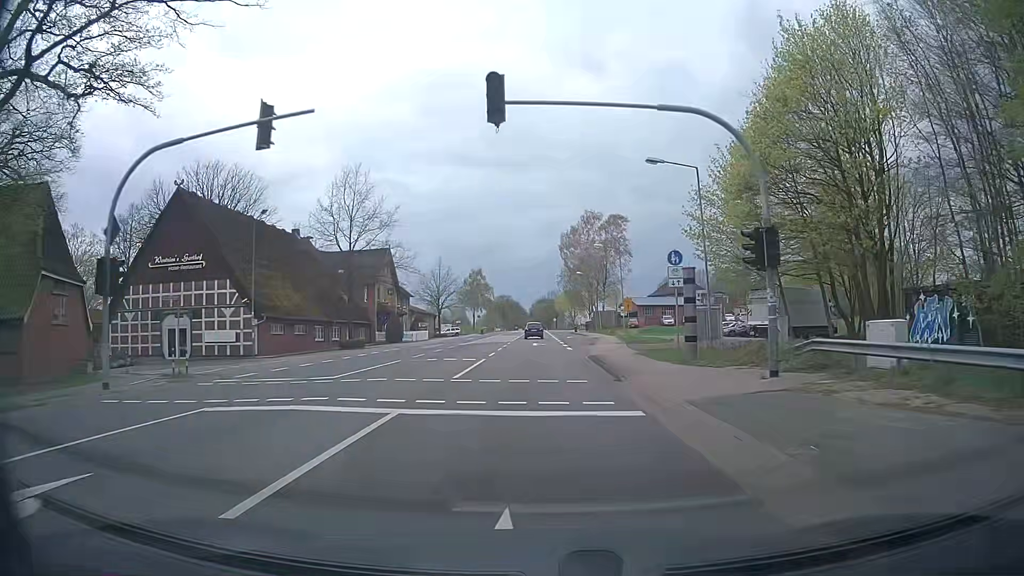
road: primary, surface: asphalt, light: Day
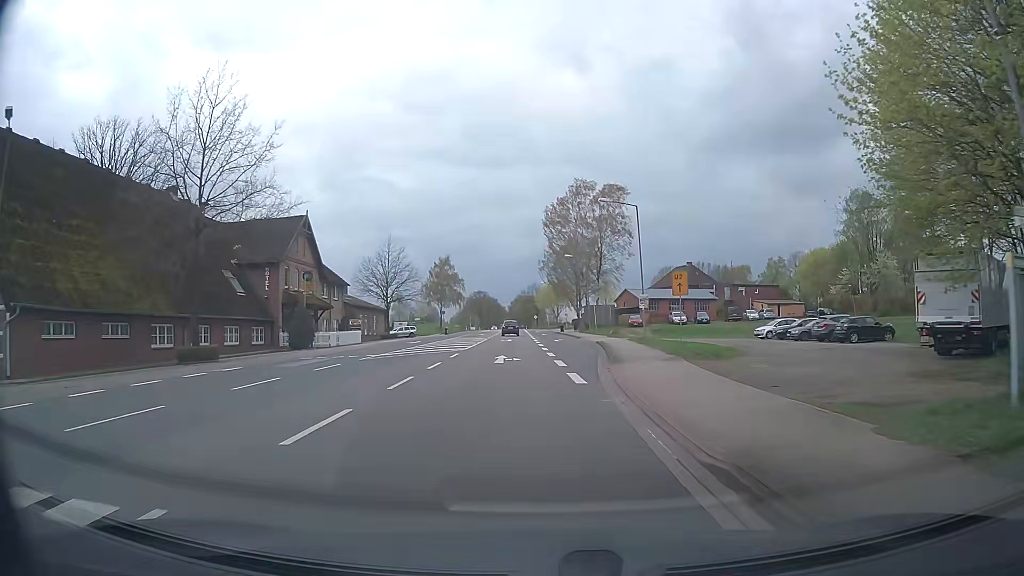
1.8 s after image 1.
(-0.1, +23.0) m; +1°
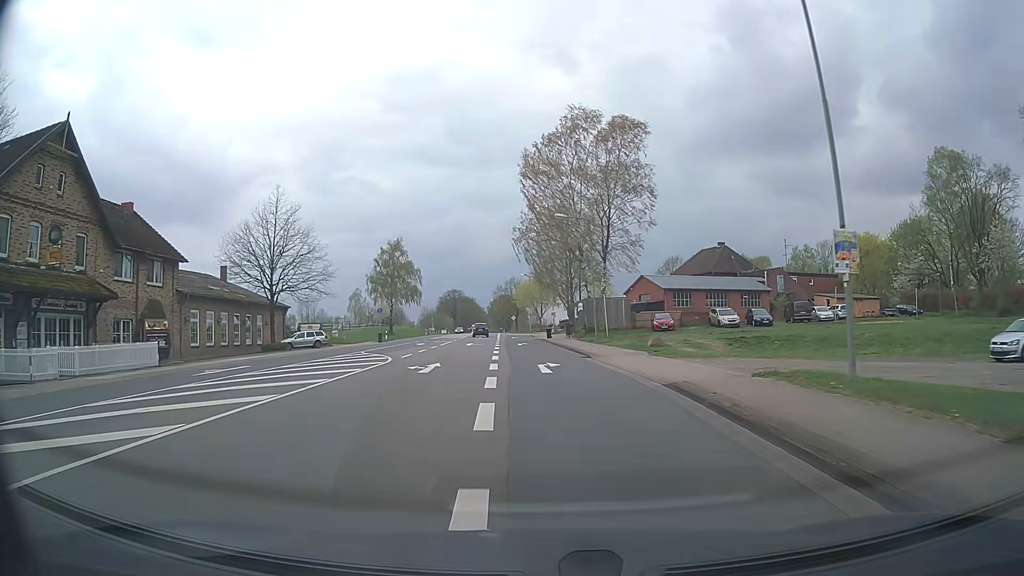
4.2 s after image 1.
(+0.5, +30.7) m; +2°
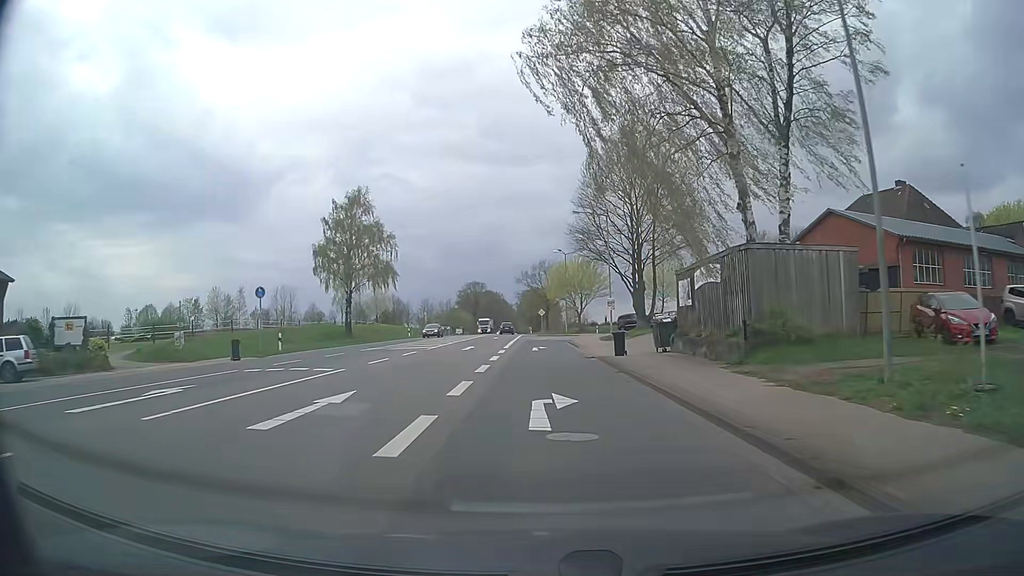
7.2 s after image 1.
(-0.9, +38.4) m; -3°
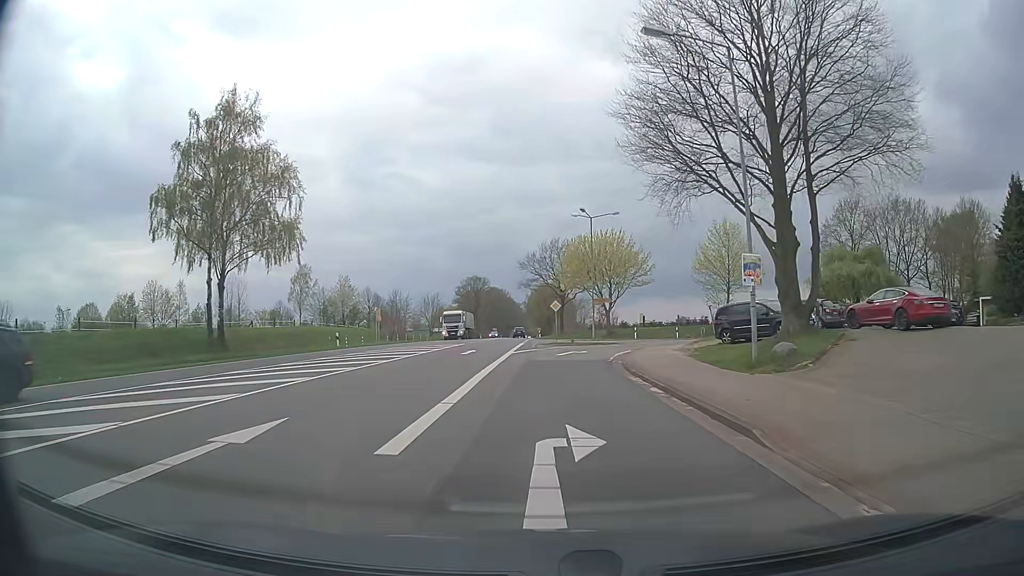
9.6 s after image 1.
(-0.3, +30.2) m; -1°
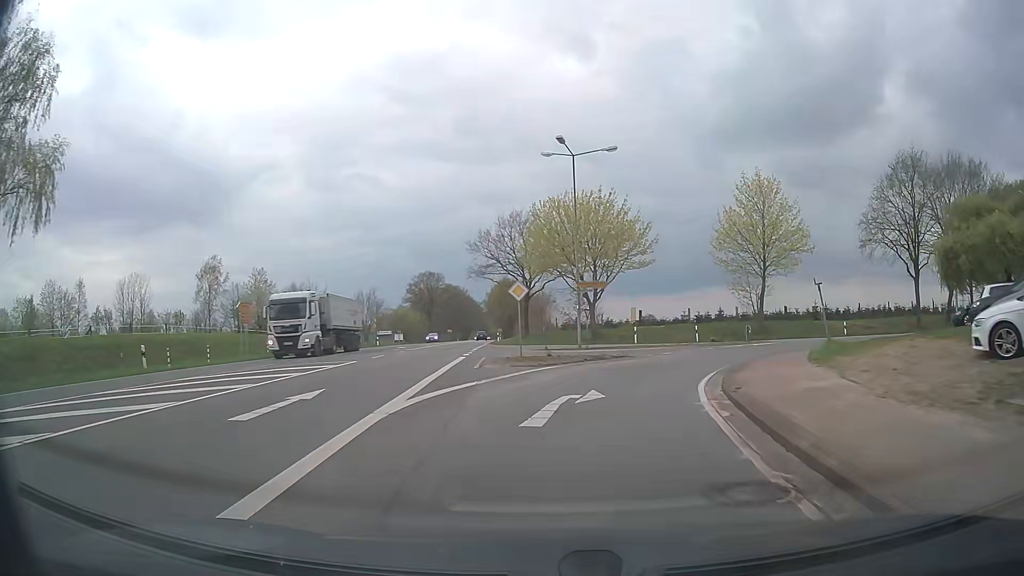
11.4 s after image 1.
(+0.4, +20.8) m; +3°
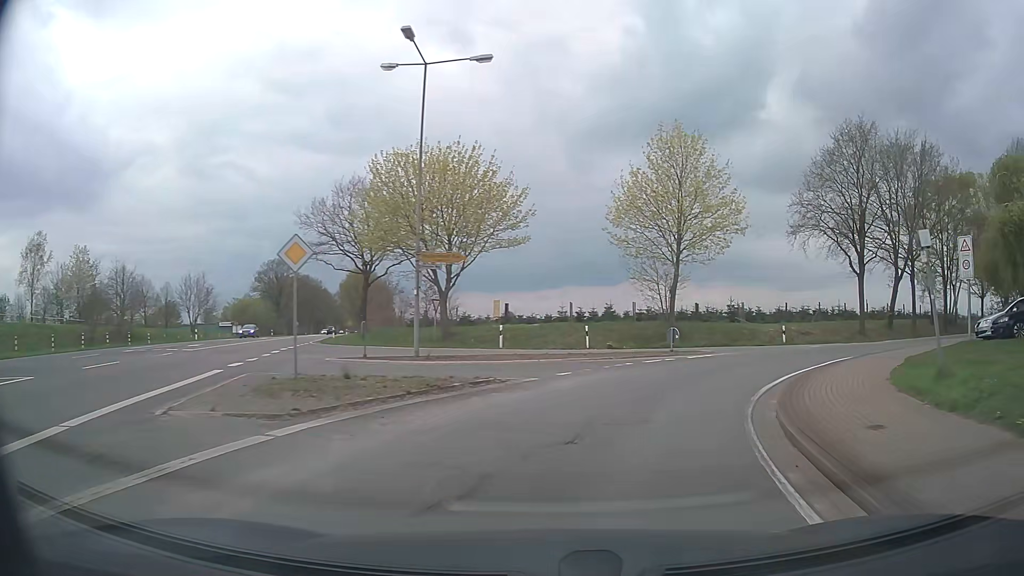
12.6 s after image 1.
(+1.0, +12.5) m; +12°
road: secondary
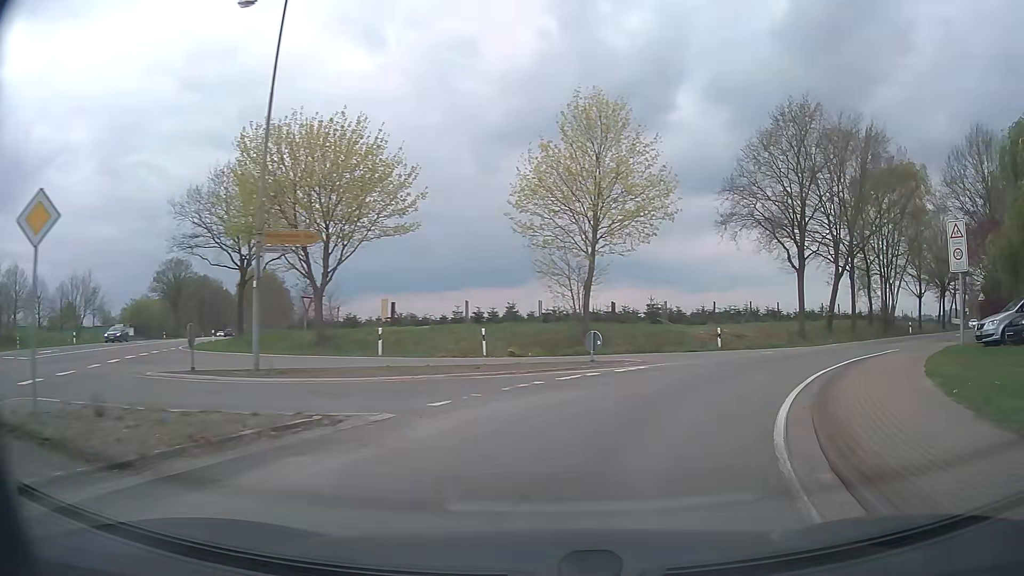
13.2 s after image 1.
(+0.4, +5.7) m; +8°
(+2, +10) (+6, +19) (+13, +26) (+20, +33) (+27, +40) (+34, +47) (+42, +54) (+49, +61) (+56, +68) (+63, +74) m
